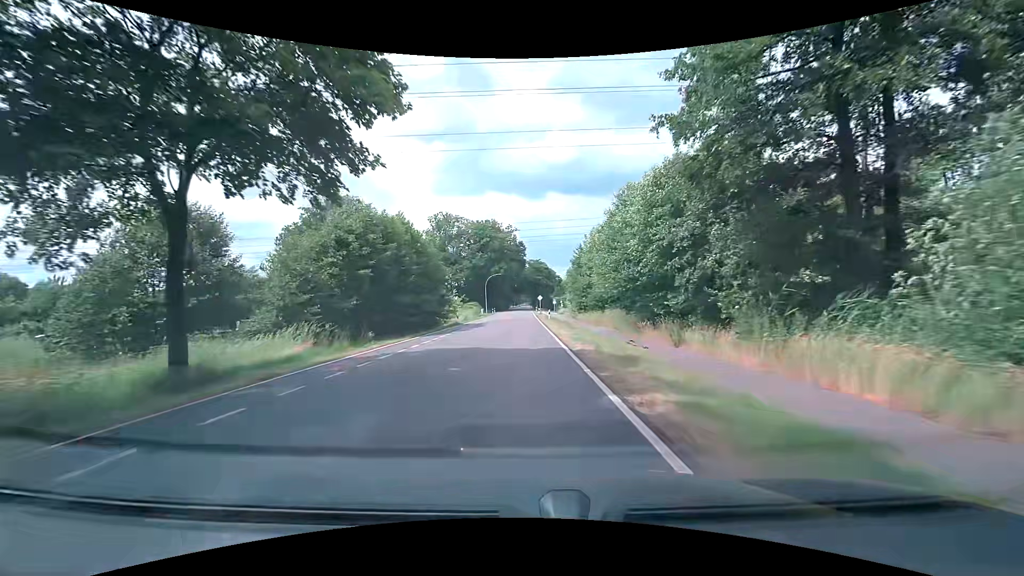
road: tertiary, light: Day
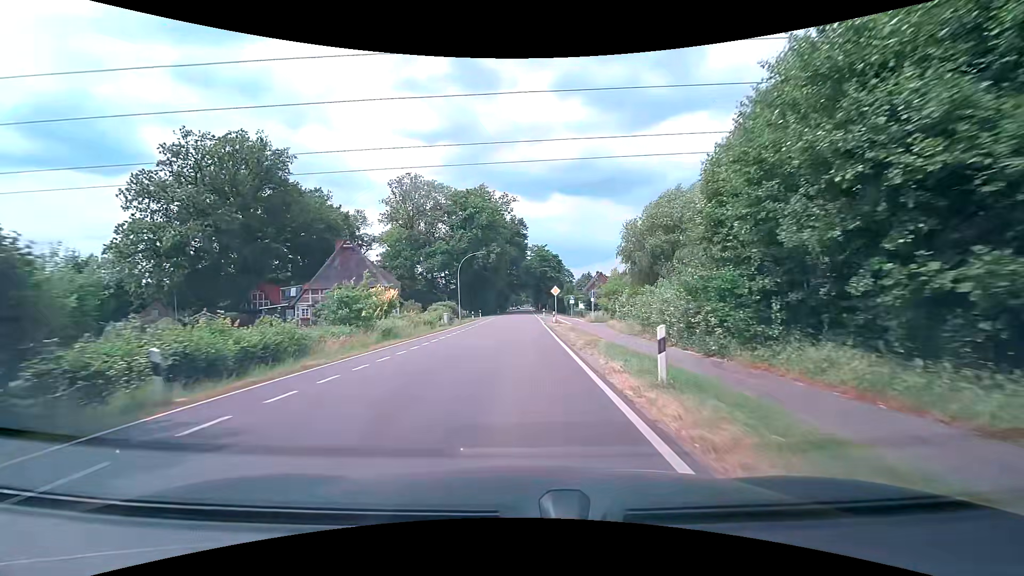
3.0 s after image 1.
(-0.1, +38.0) m; 0°
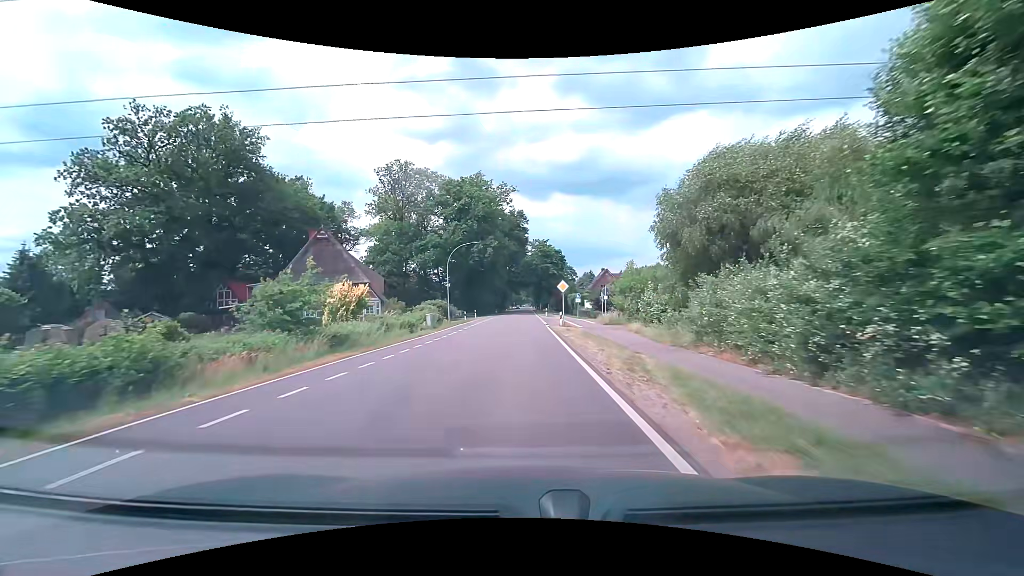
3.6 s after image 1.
(0.0, +7.6) m; -1°
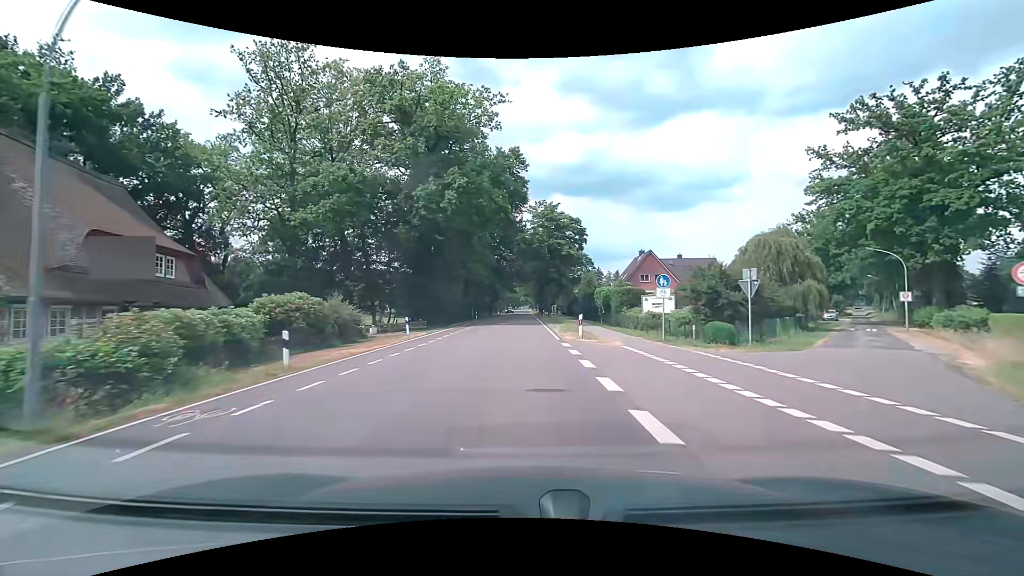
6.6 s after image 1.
(+0.6, +38.0) m; +1°
